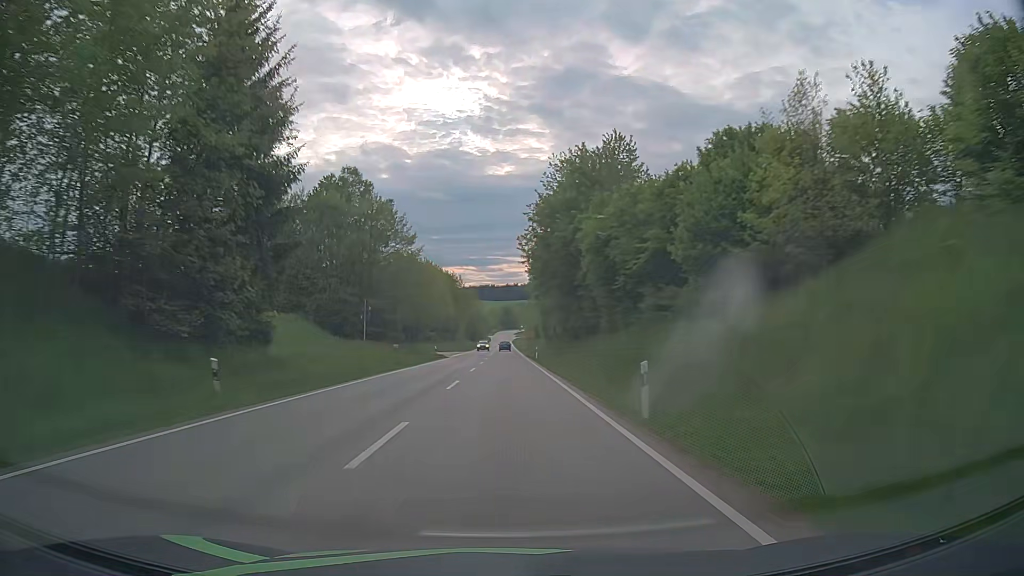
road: secondary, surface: asphalt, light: Day
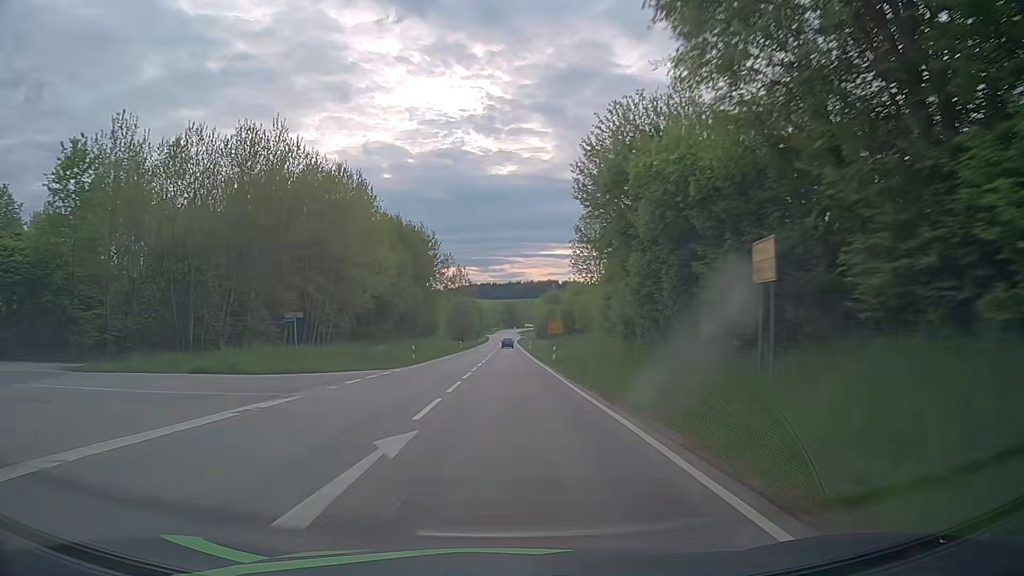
(-0.1, +62.6) m; 0°
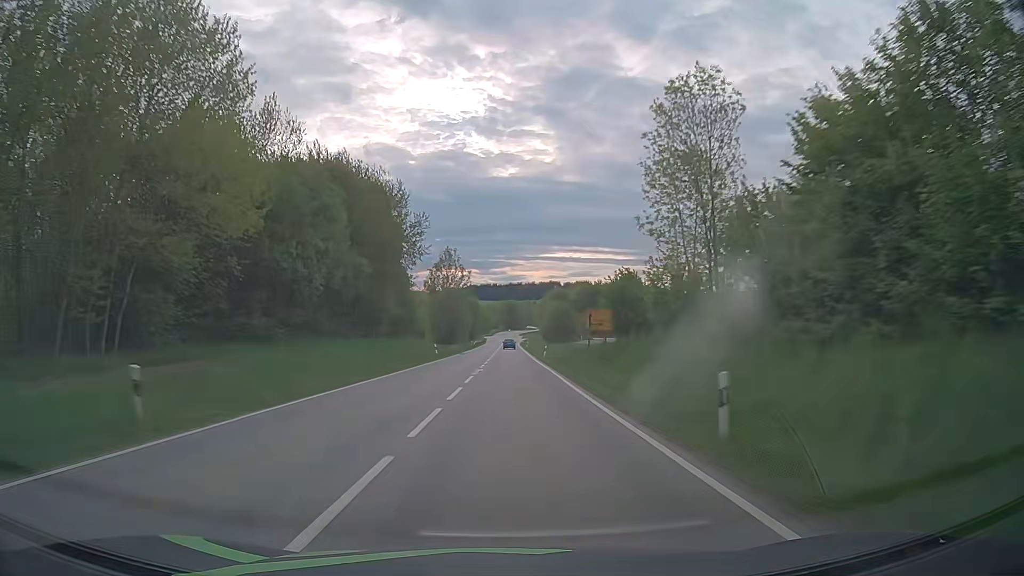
(-0.3, +31.4) m; -1°
